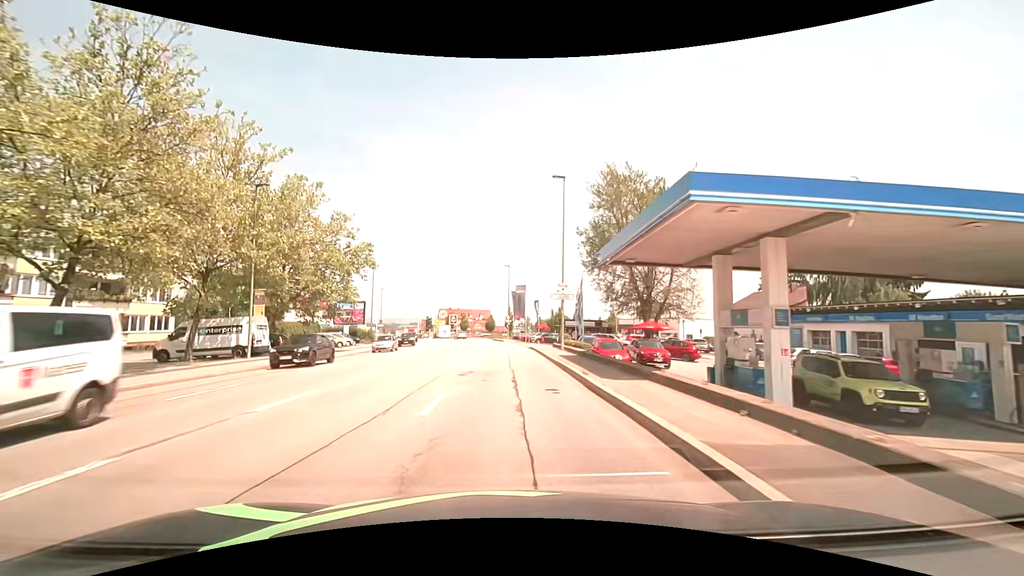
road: tertiary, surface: asphalt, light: Day
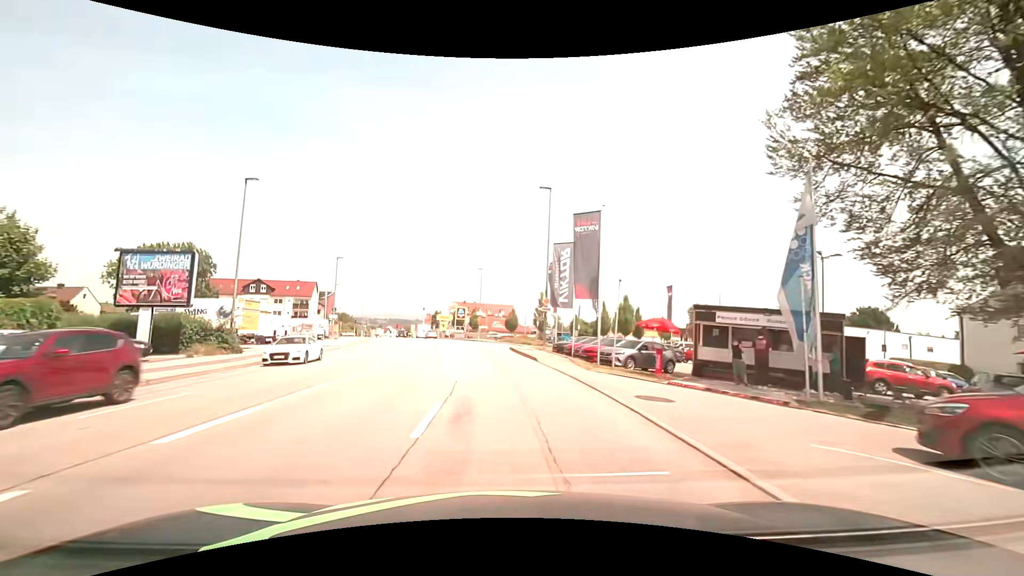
(-0.6, +38.0) m; -3°
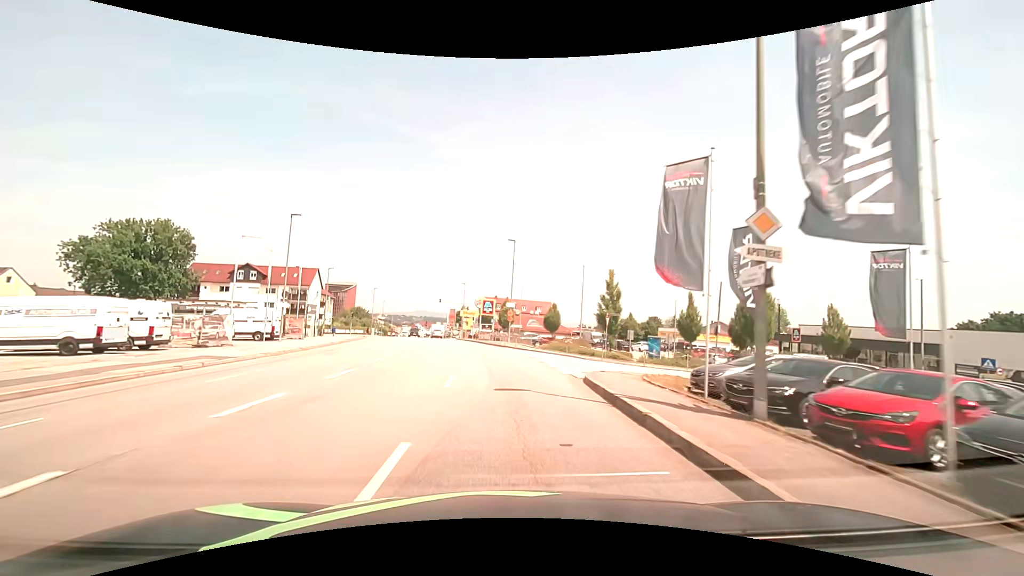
(-0.8, +22.9) m; -4°
(0, +10) (-1, +20) (-1, +30) (-3, +40) (-4, +50) (-6, +60) (-8, +69) (-9, +79) (-11, +89) (-13, +99) m
